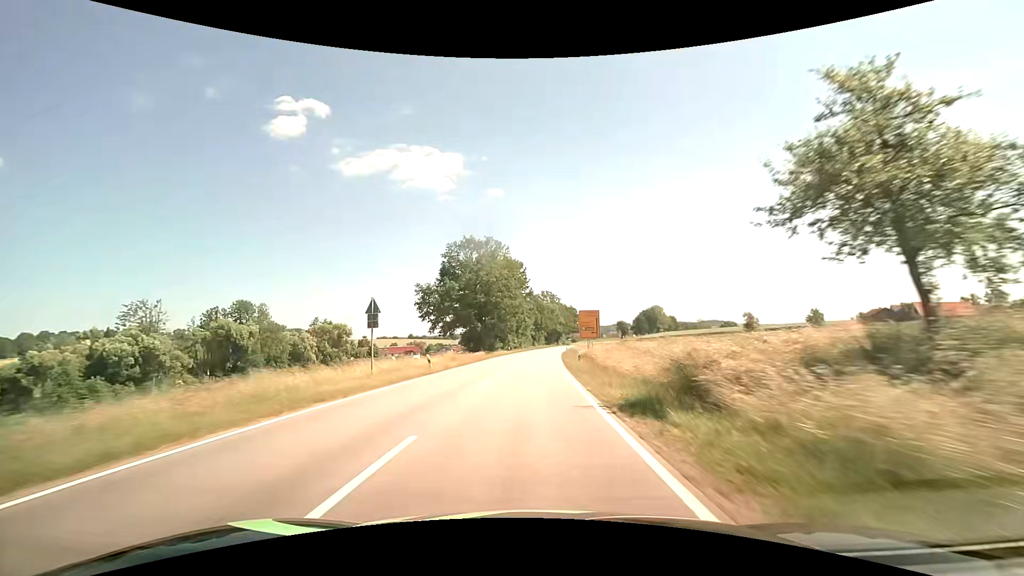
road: secondary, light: Day
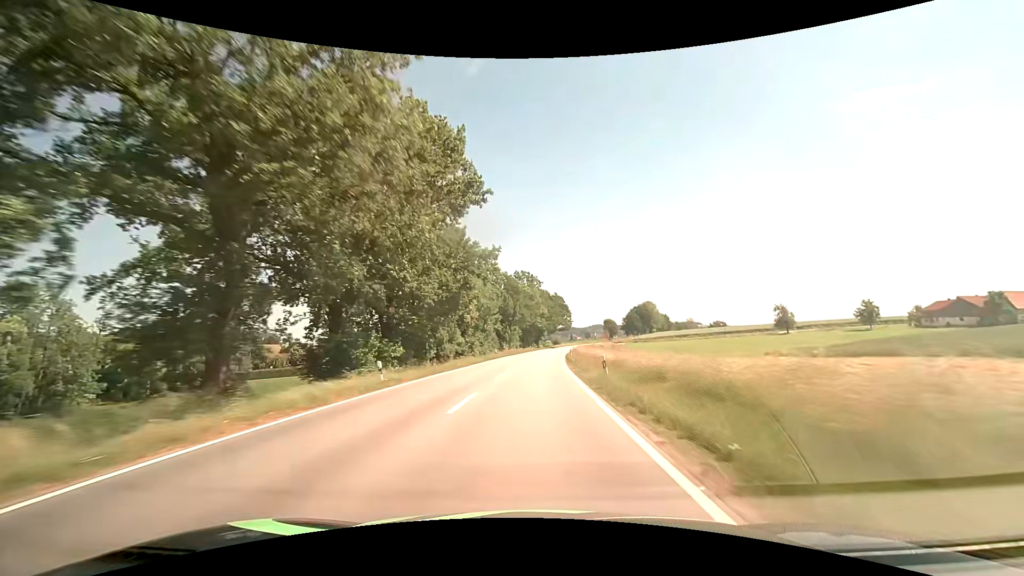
(+1.6, +53.1) m; +3°
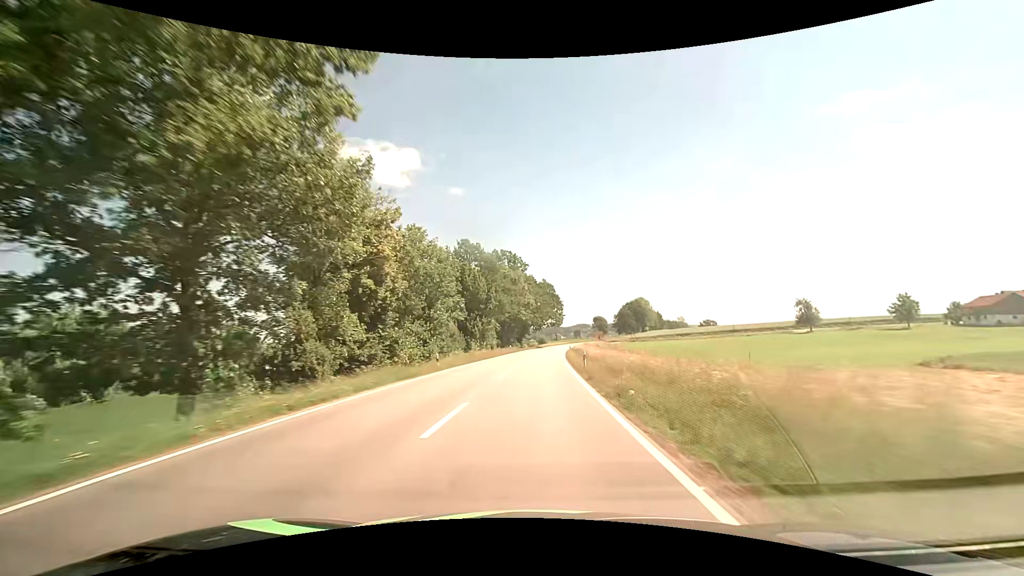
(+0.4, +26.5) m; +2°
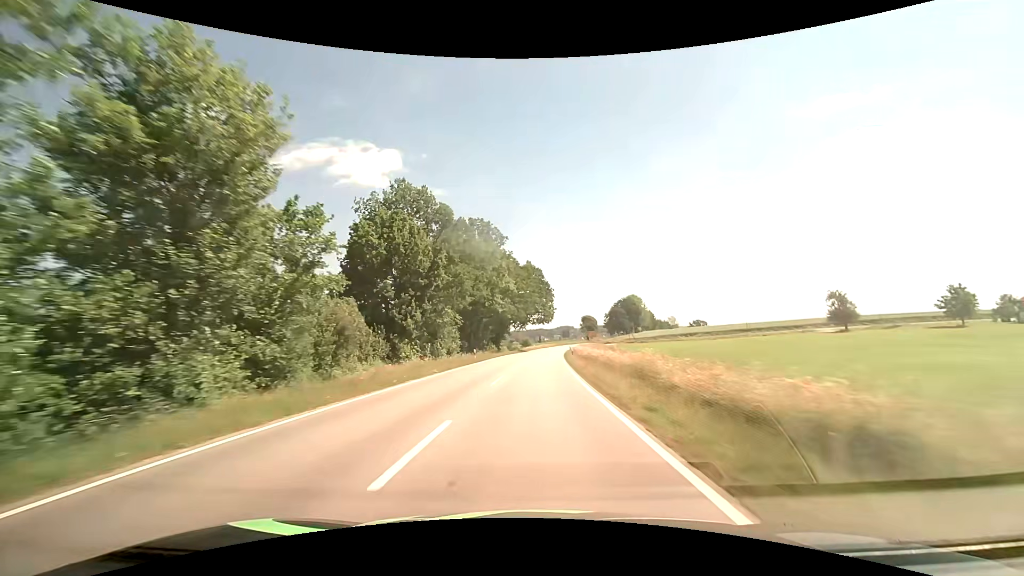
(+0.5, +26.4) m; +2°
(0, +10) (0, +20) (+1, +30) (+1, +40) (+2, +50) (+2, +60) (+3, +70) (+4, +80) (+5, +90) (+6, +100) m
